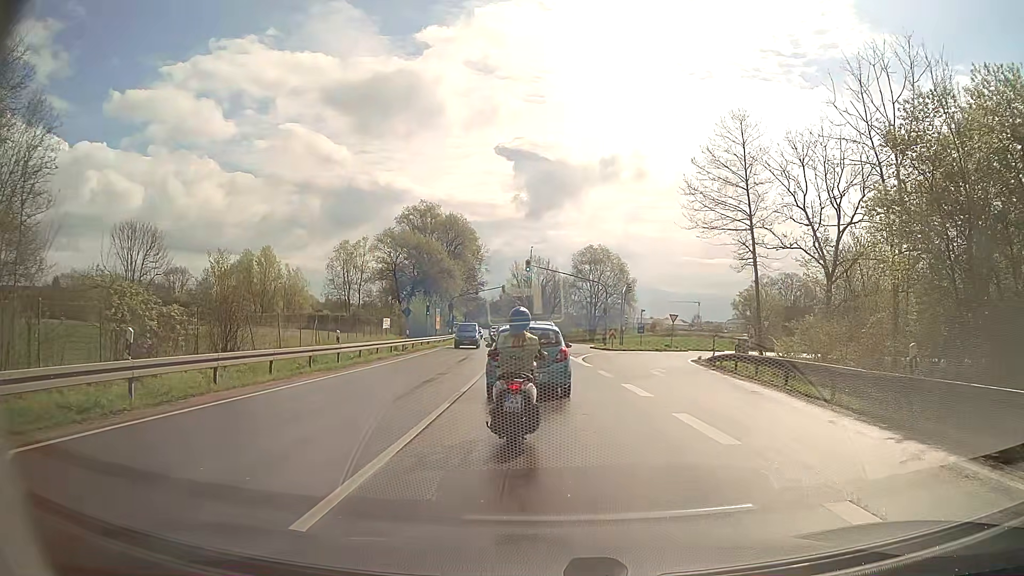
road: secondary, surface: asphalt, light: Day
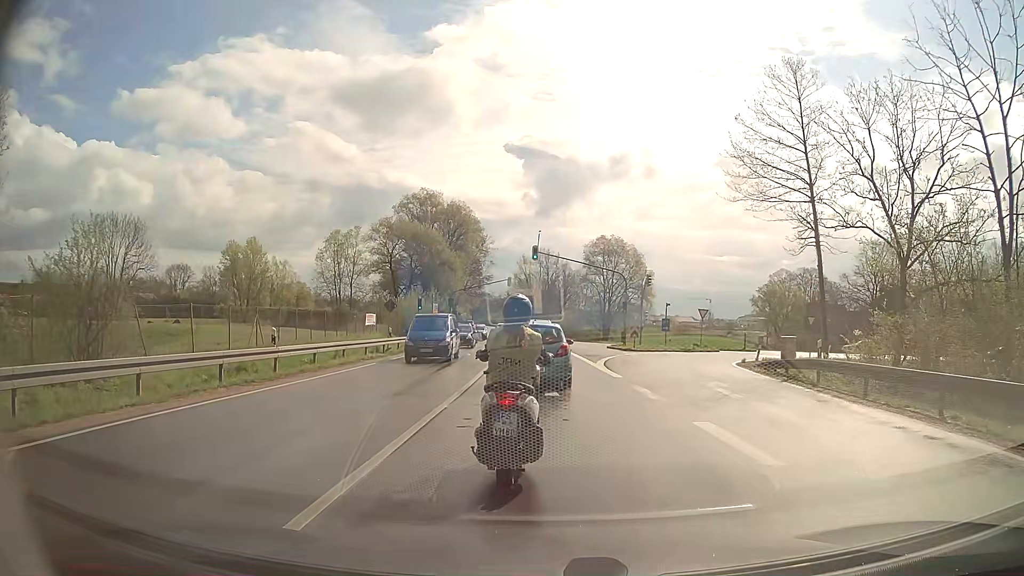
(0.0, +7.5) m; 0°
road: secondary_link
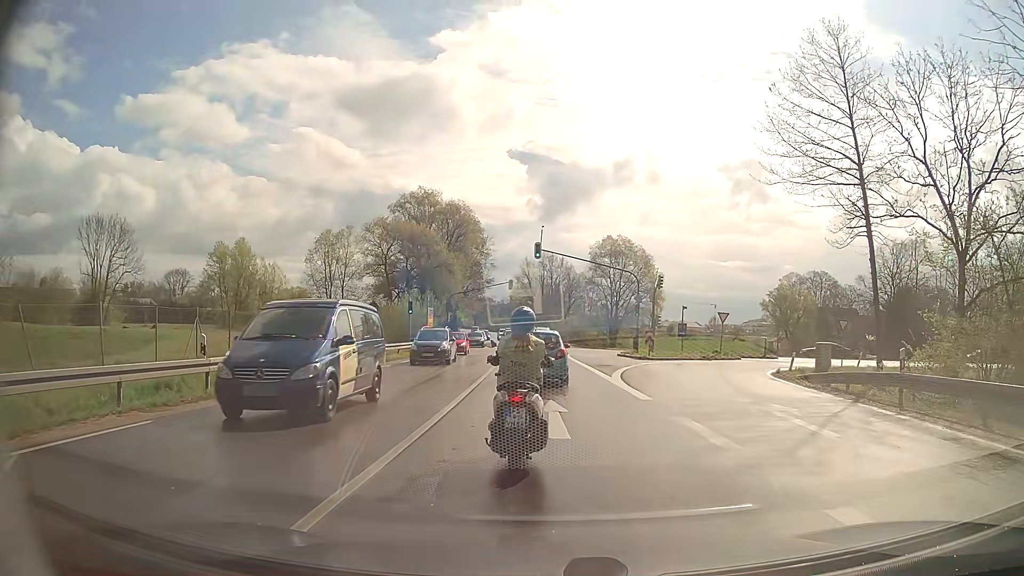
(-0.1, +4.7) m; -2°
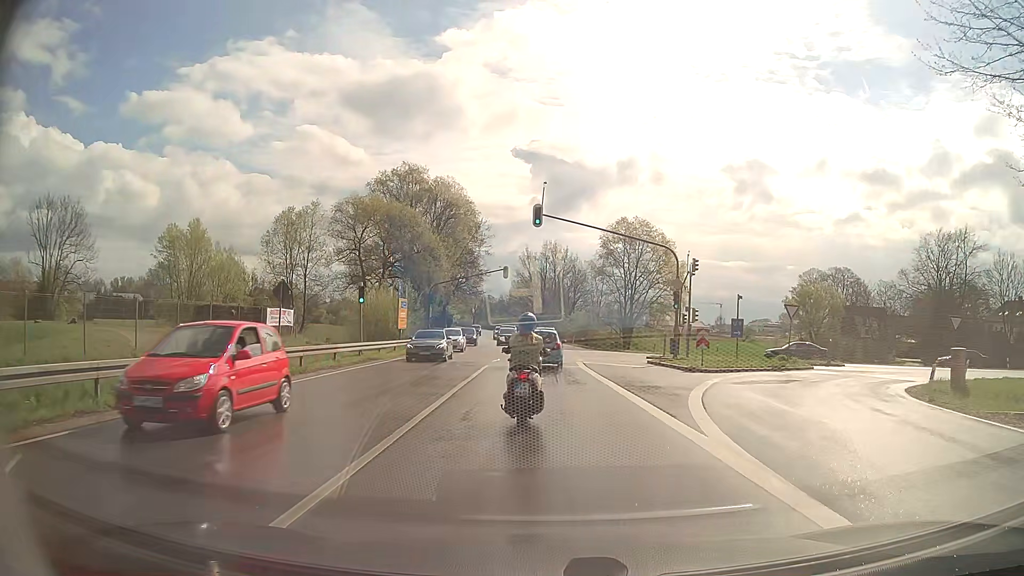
(+0.1, +12.8) m; 0°
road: secondary
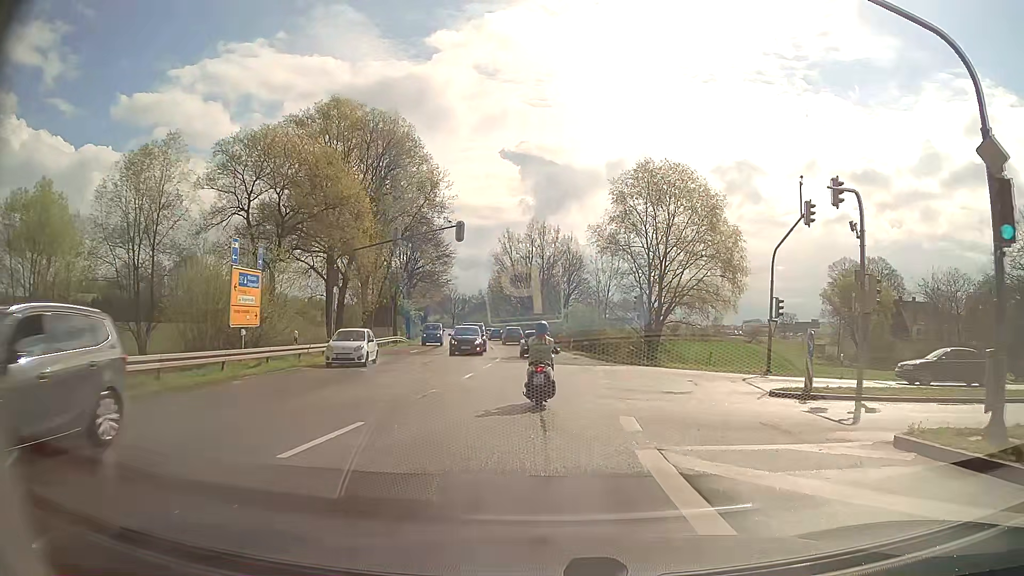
(+0.3, +24.5) m; +2°
(0, +10) (0, +20) (0, +30) (-1, +40) (-1, +50) (-3, +60) (-4, +70) (-5, +80) (-7, +90) (-8, +100) m
